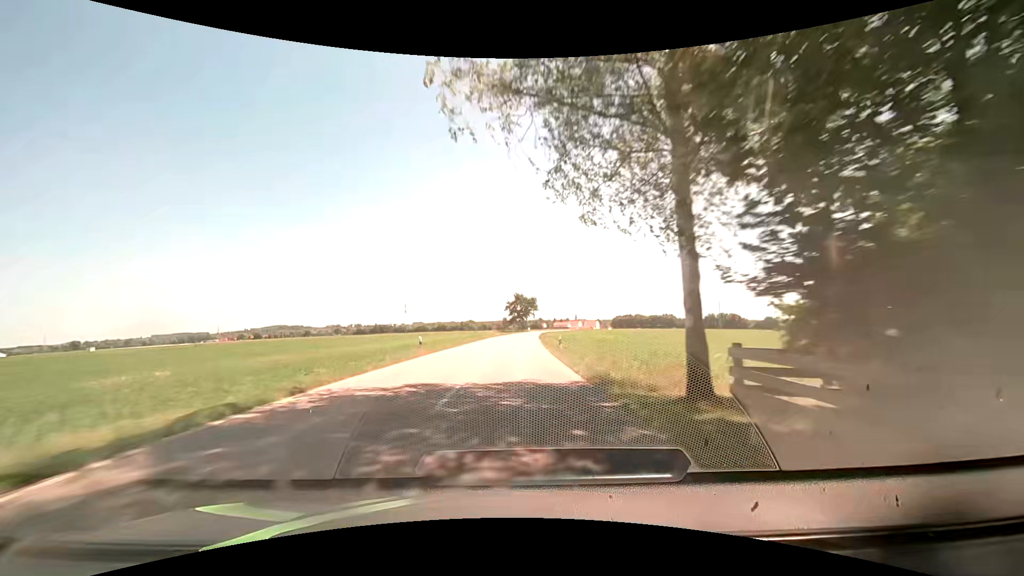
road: secondary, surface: asphalt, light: Day
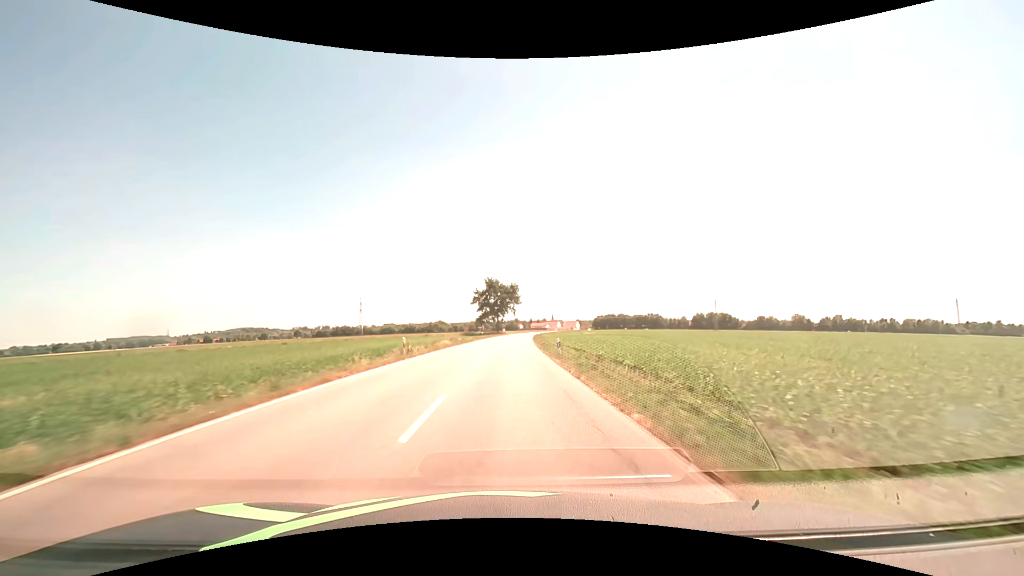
(+1.4, +50.2) m; +3°
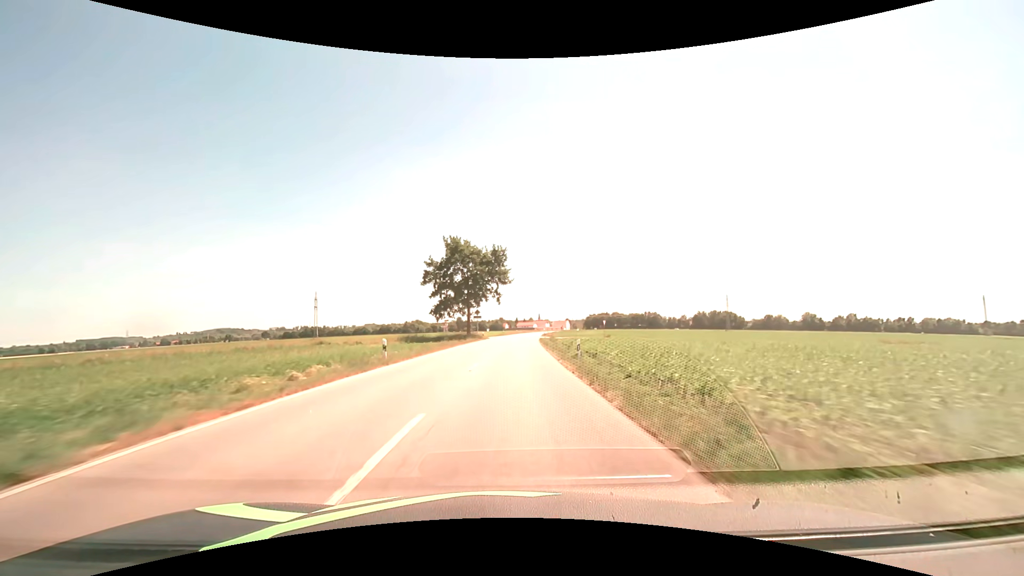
(+0.8, +50.2) m; +2°
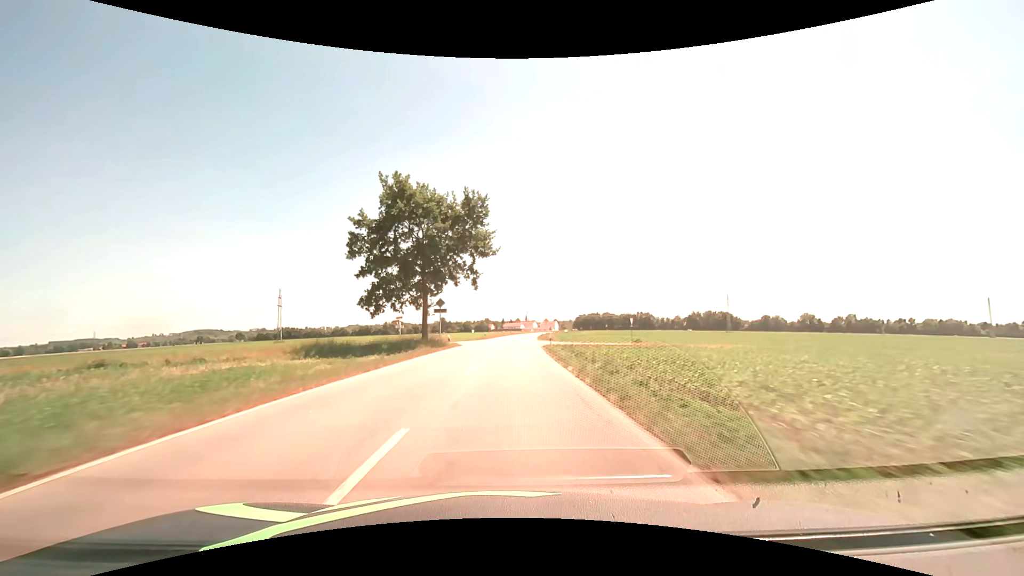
(+0.3, +25.1) m; +2°
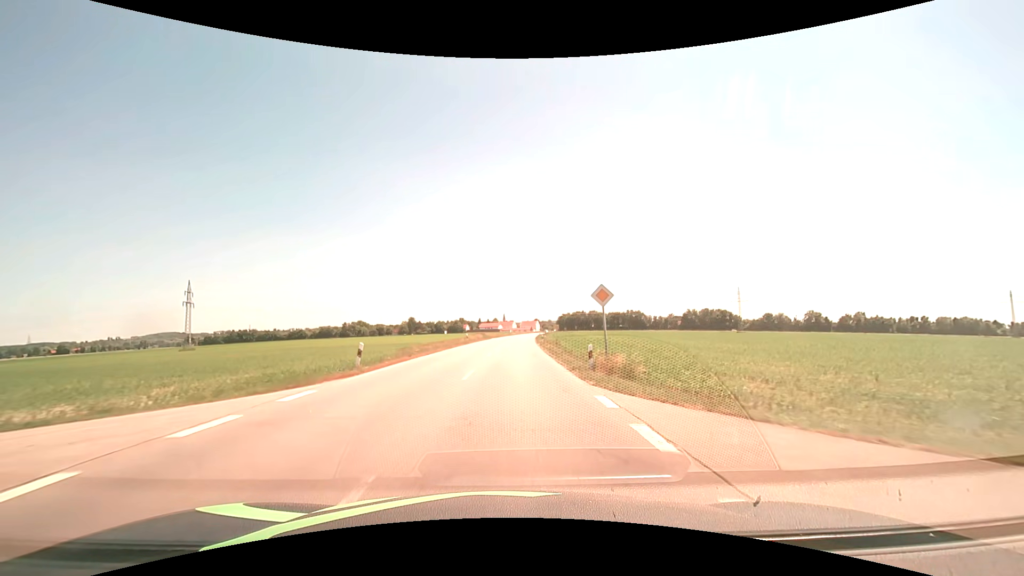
(+1.2, +50.2) m; +3°
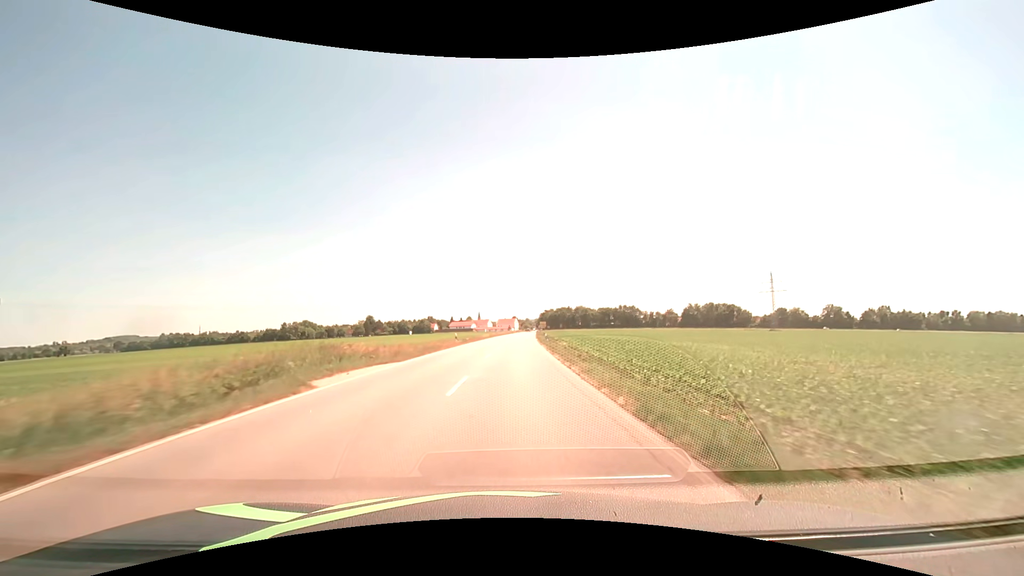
(+1.6, +62.7) m; +3°
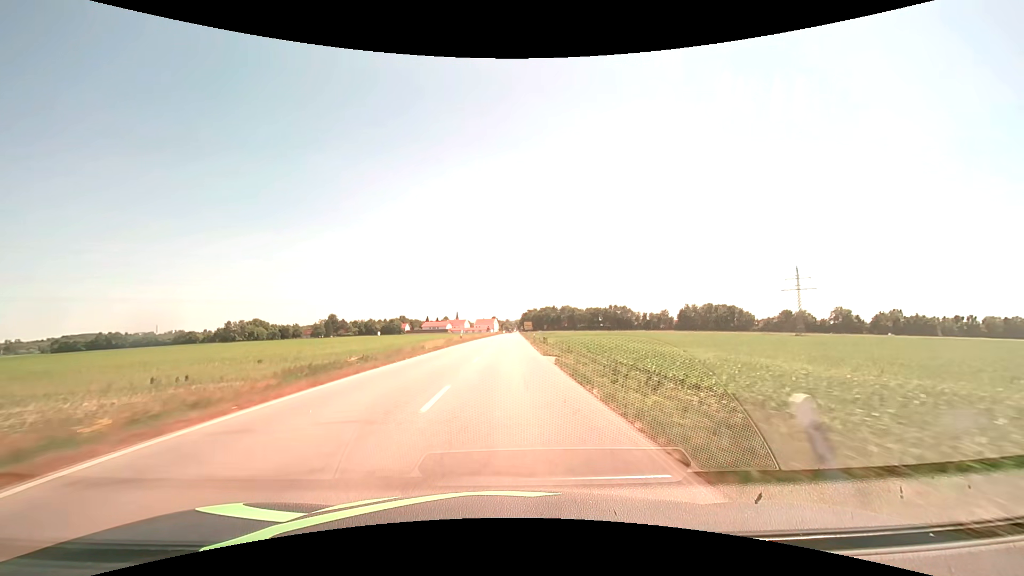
(+0.7, +37.7) m; +2°
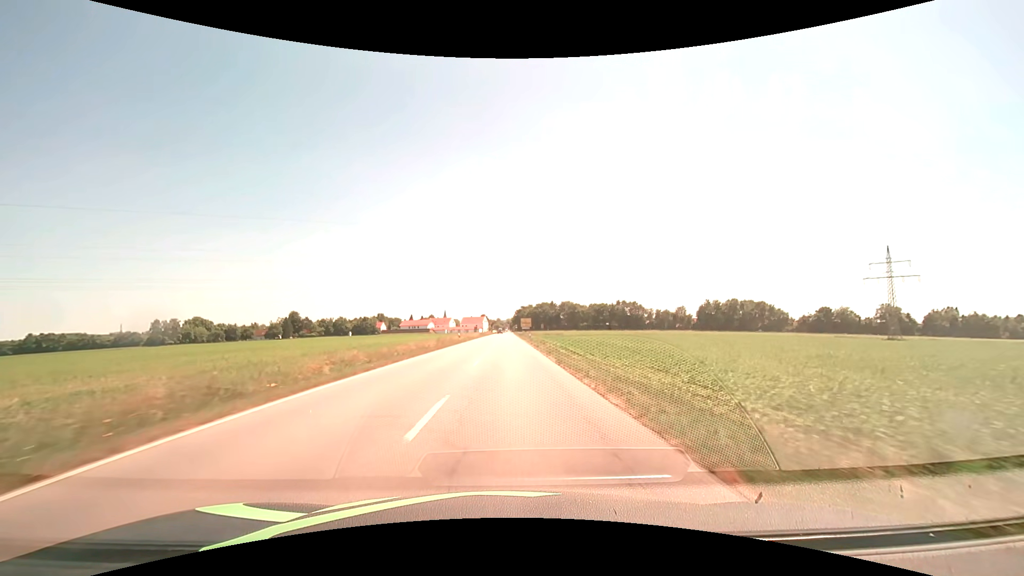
(+0.2, +50.2) m; +1°
(0, +10) (0, +20) (0, +30) (0, +40) (0, +50) (0, +60) (0, +70) (0, +80) (0, +90) (0, +100) m
